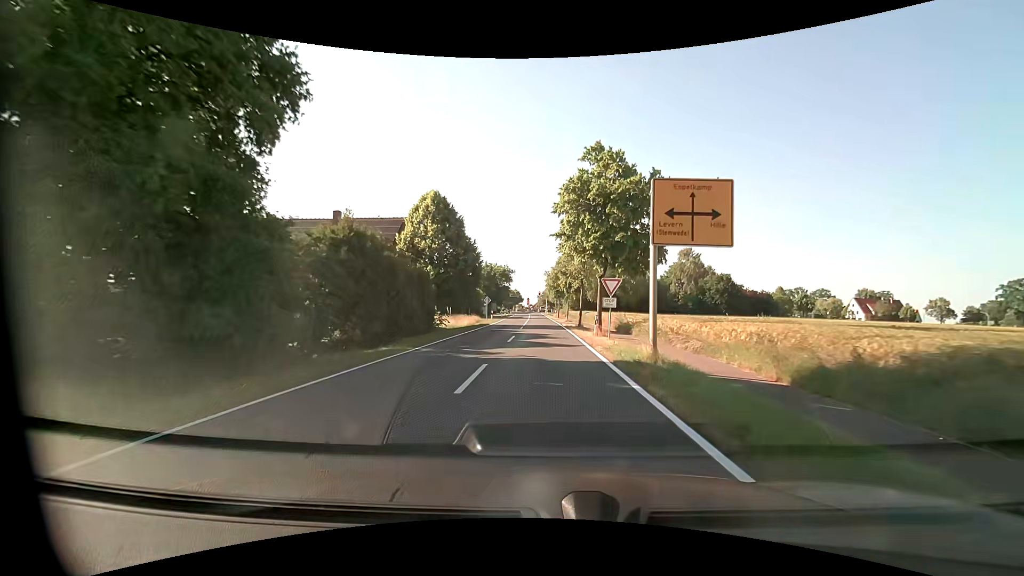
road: tertiary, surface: asphalt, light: Day
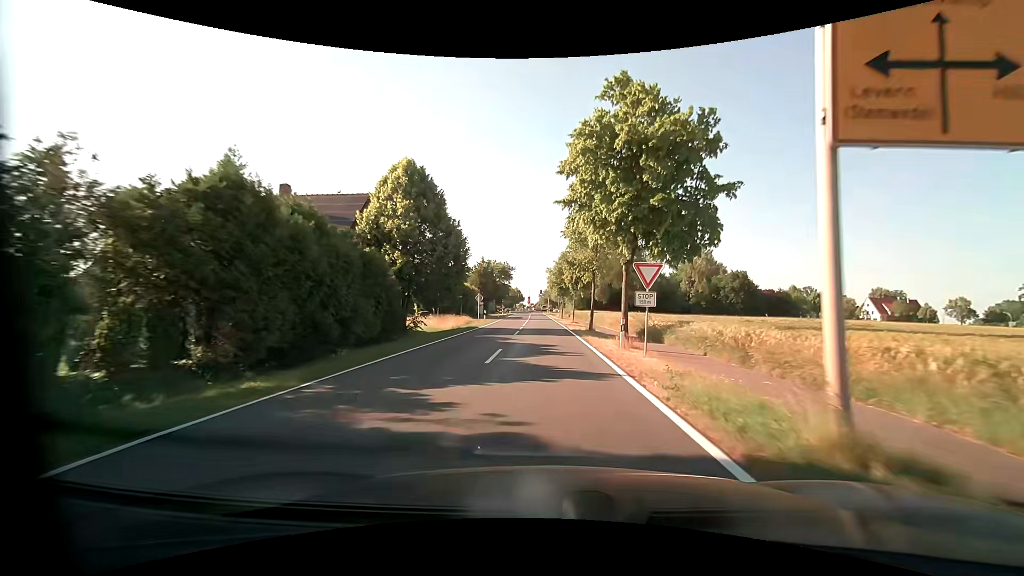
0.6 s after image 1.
(0.0, +8.0) m; 0°
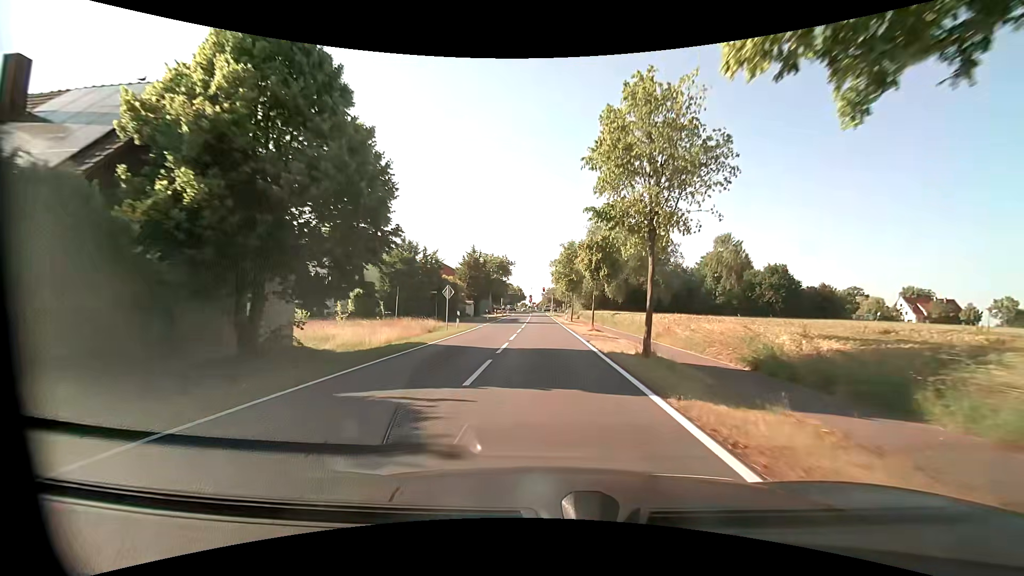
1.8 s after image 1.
(-0.1, +15.9) m; -1°
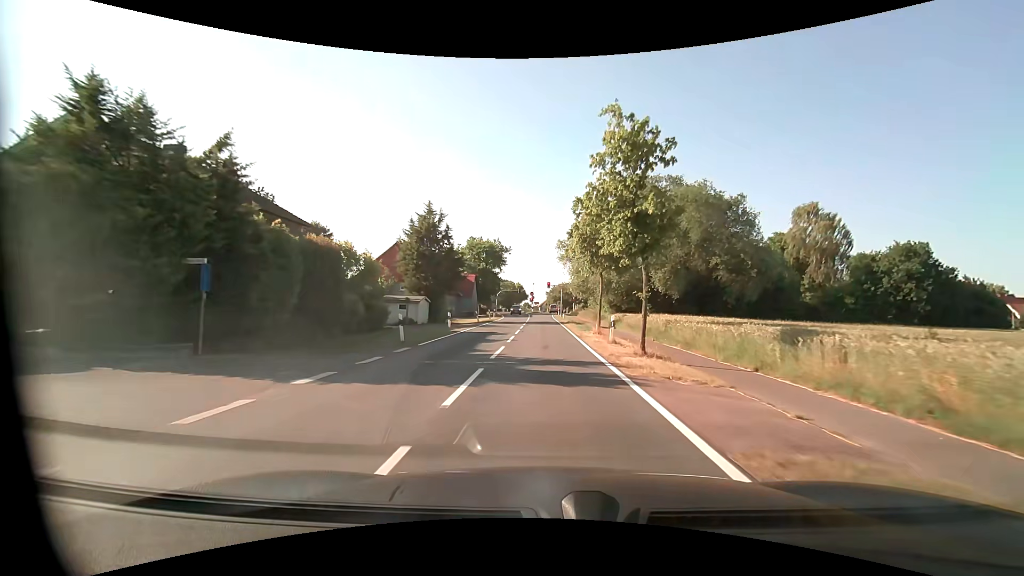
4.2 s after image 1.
(0.0, +31.9) m; 0°
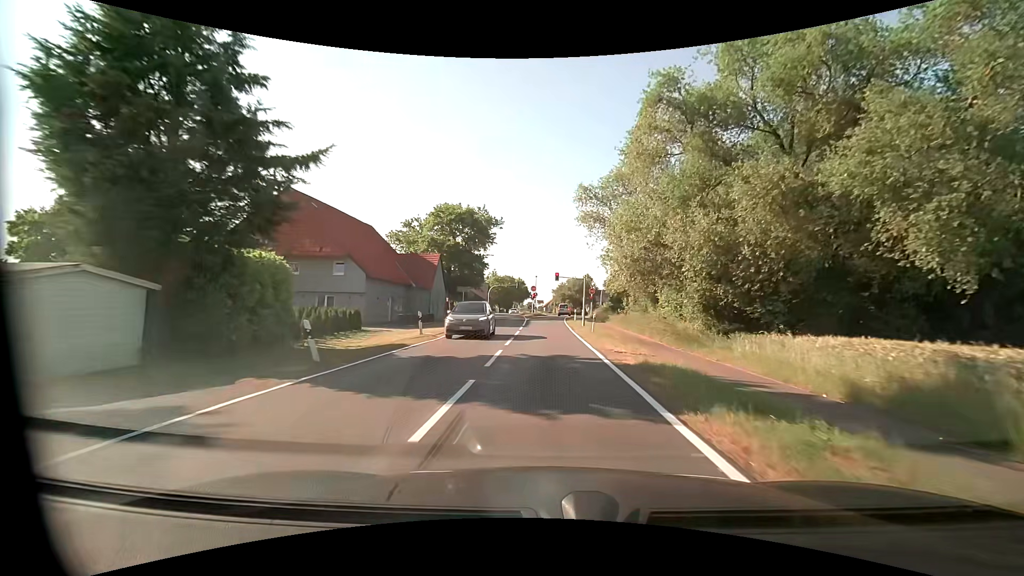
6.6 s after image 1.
(-0.4, +31.7) m; -1°
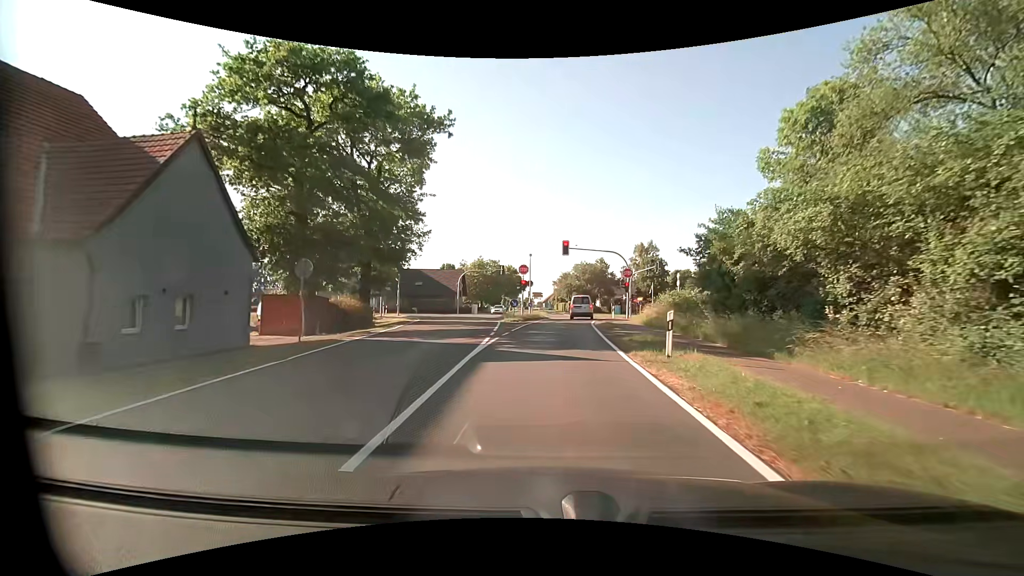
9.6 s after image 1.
(+0.1, +35.5) m; +1°
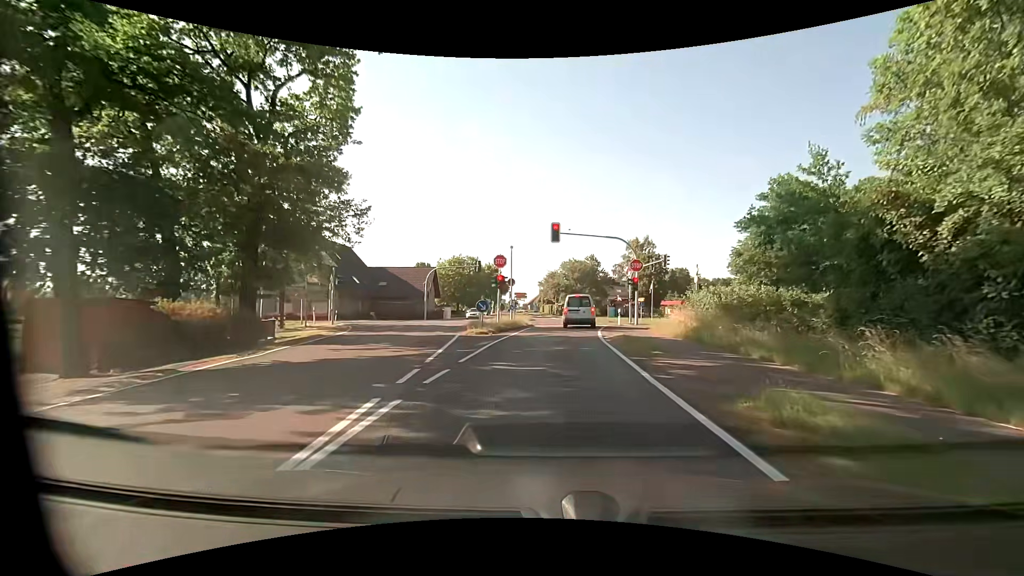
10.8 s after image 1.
(0.0, +10.8) m; +2°
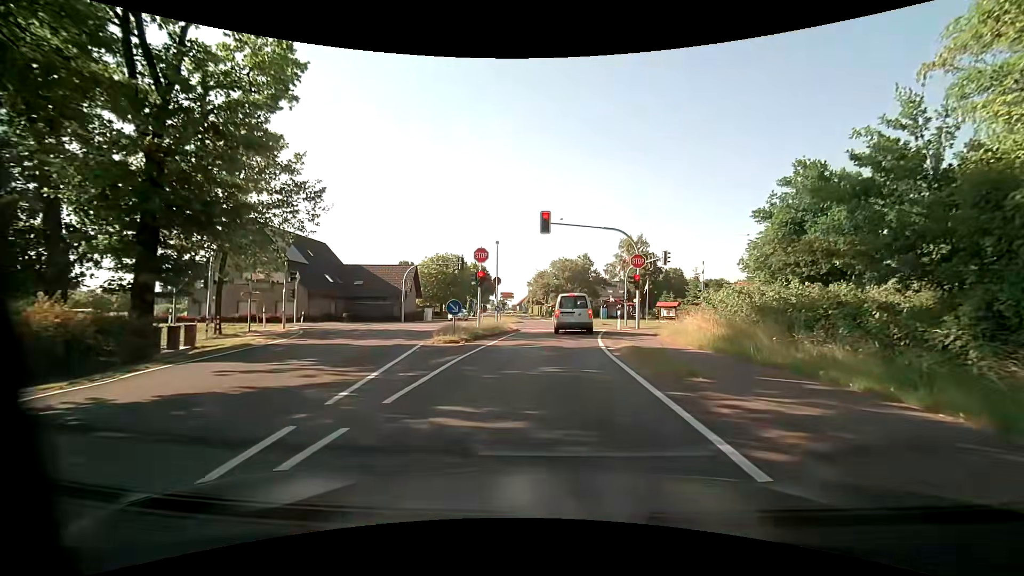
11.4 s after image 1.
(0.0, +4.5) m; +1°
